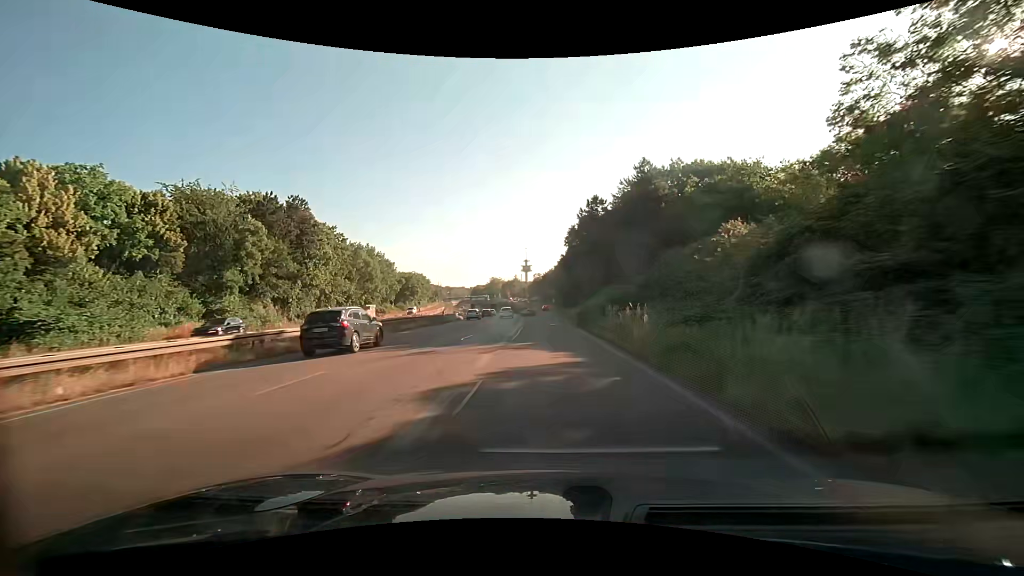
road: trunk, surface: asphalt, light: Day
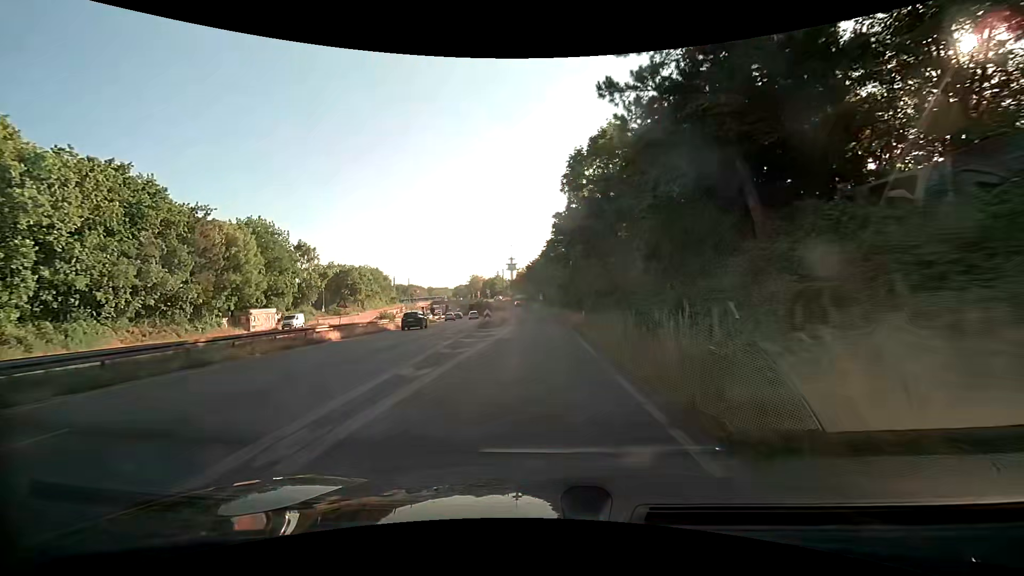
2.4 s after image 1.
(+0.7, +40.7) m; +1°
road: trunk_link
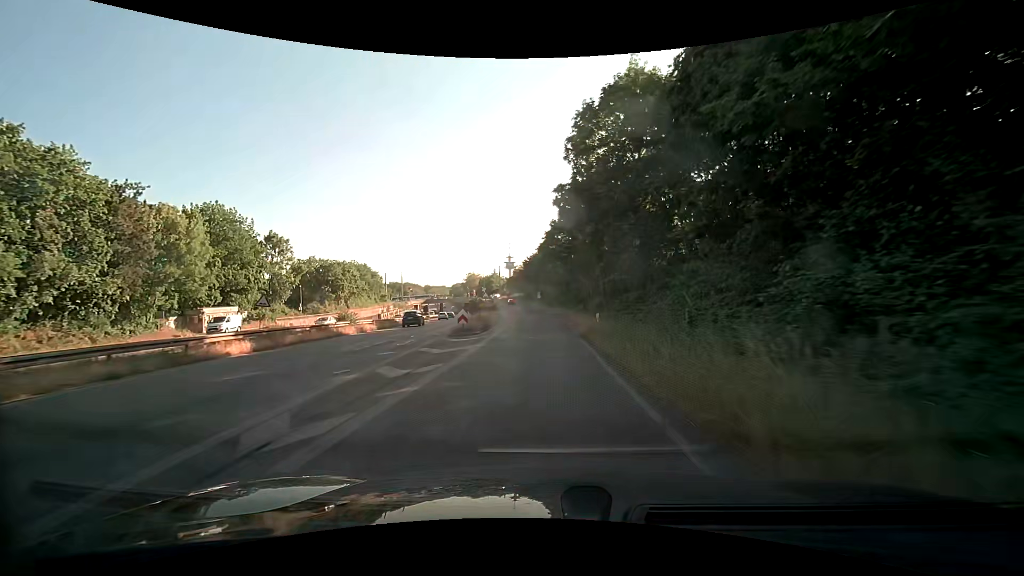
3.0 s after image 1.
(0.0, +9.9) m; 0°
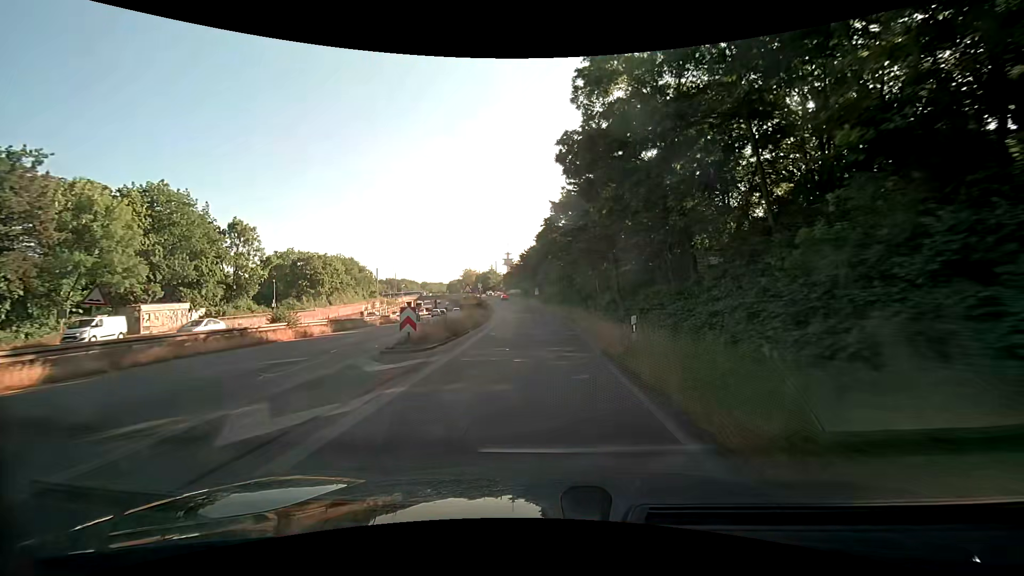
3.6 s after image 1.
(0.0, +9.8) m; 0°
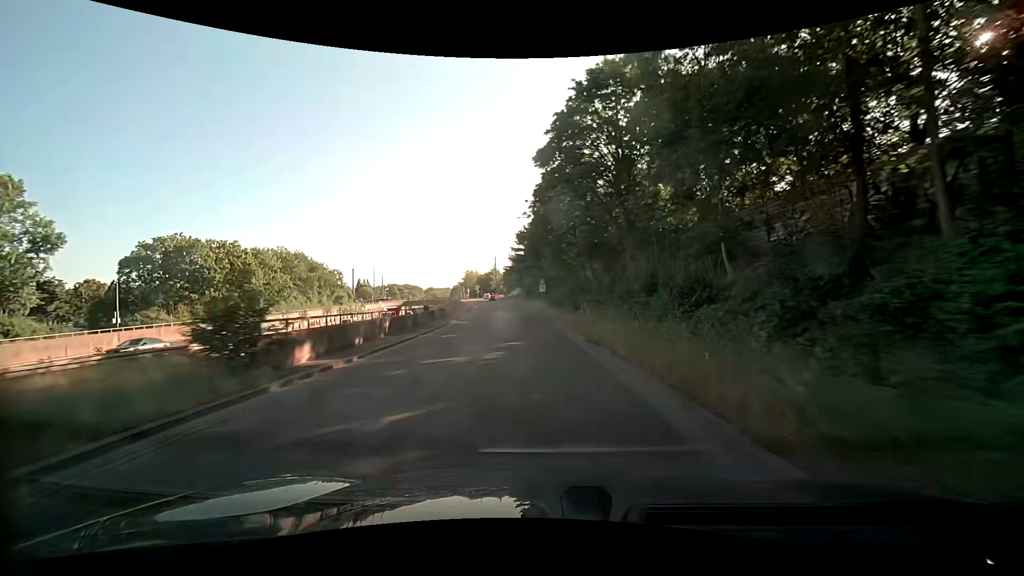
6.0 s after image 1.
(-0.2, +38.1) m; -2°
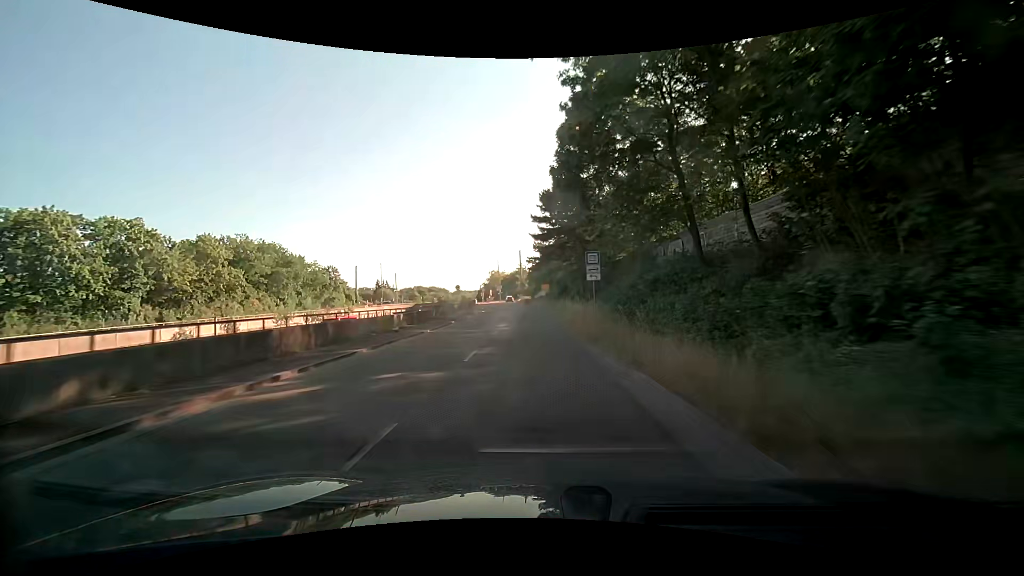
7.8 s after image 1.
(-0.7, +27.0) m; -4°
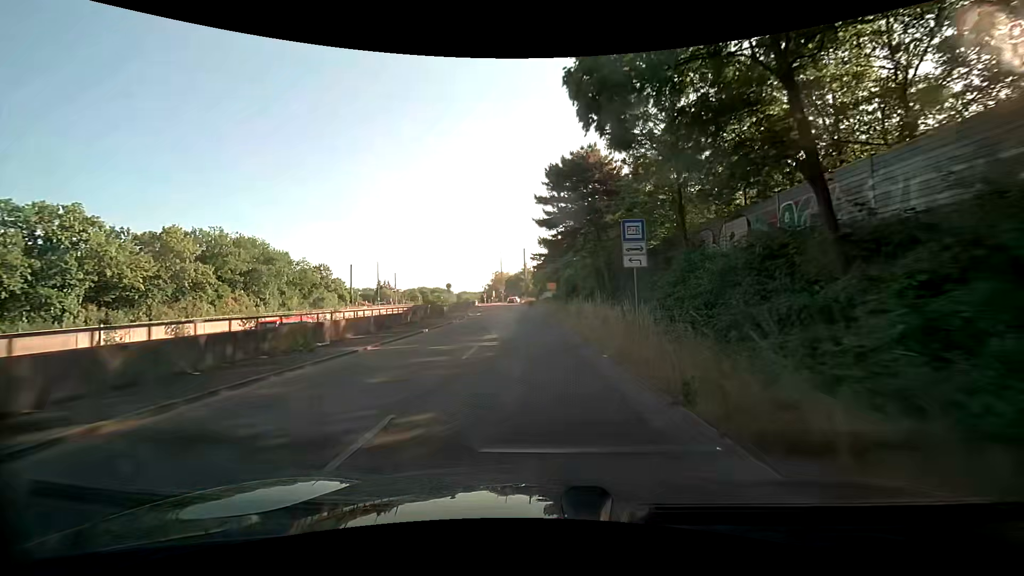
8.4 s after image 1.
(0.0, +8.6) m; 0°
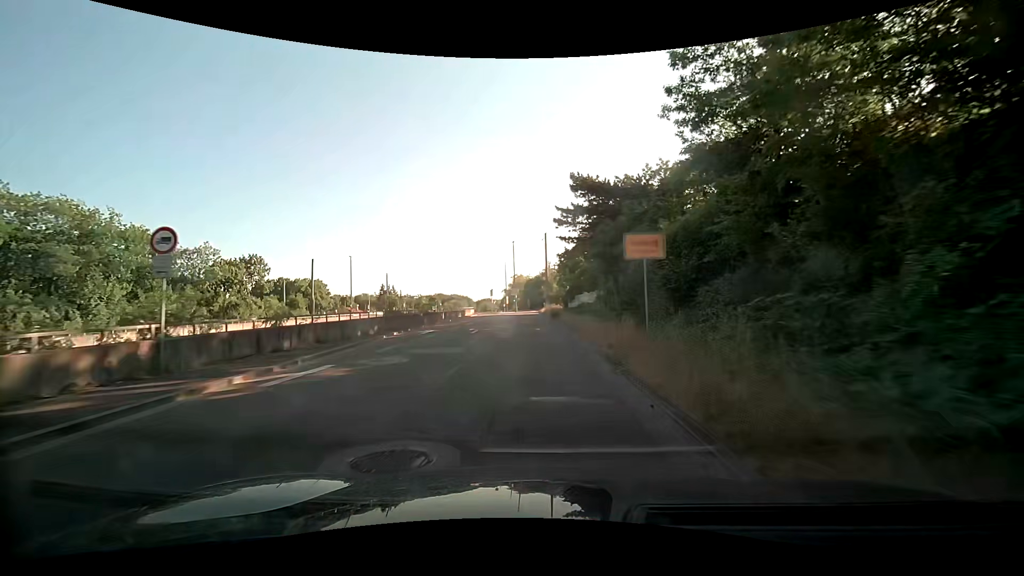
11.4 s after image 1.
(-1.0, +39.4) m; -2°
